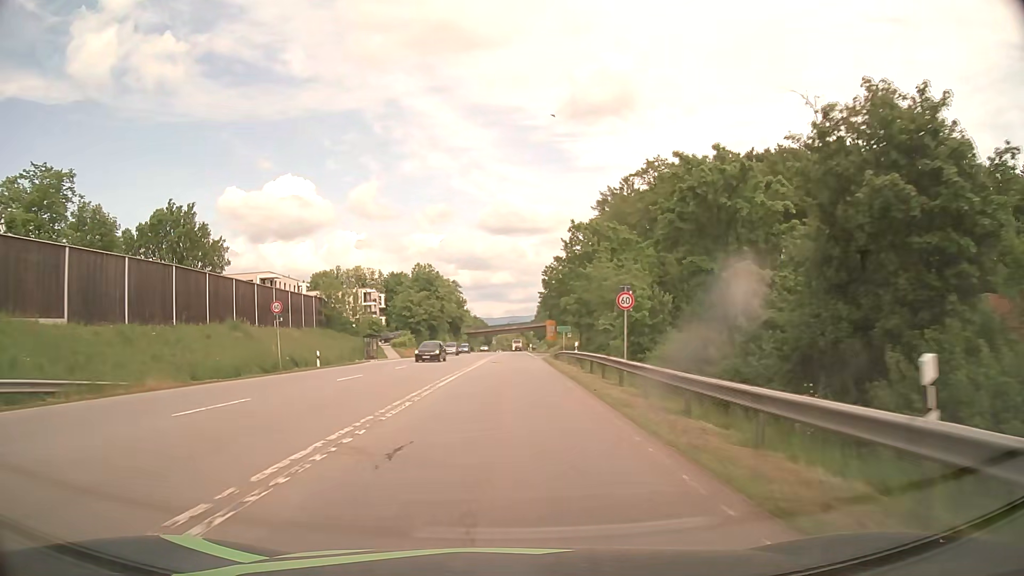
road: secondary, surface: asphalt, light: Day
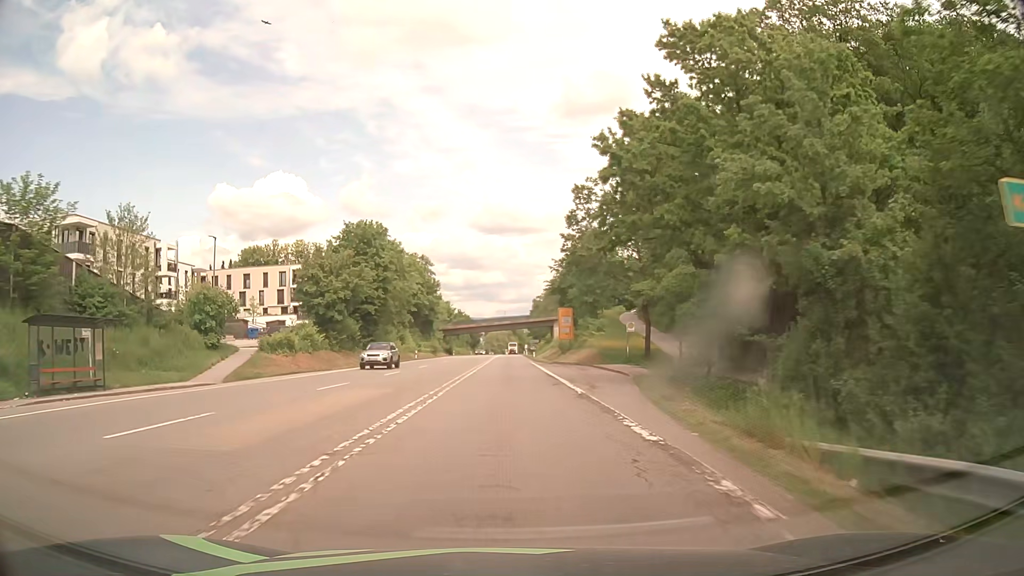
(+0.6, +48.6) m; +1°
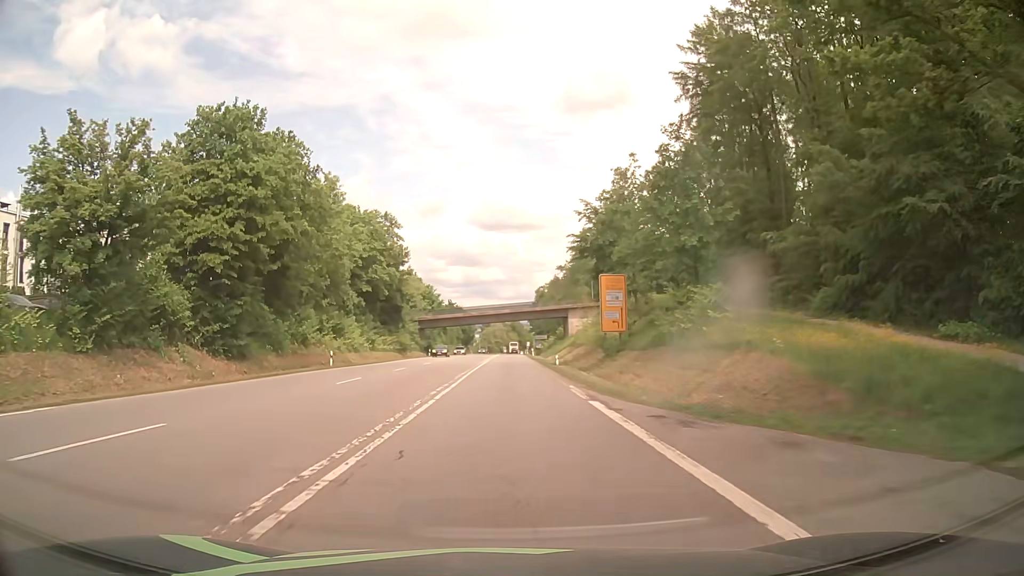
(0.0, +37.4) m; 0°
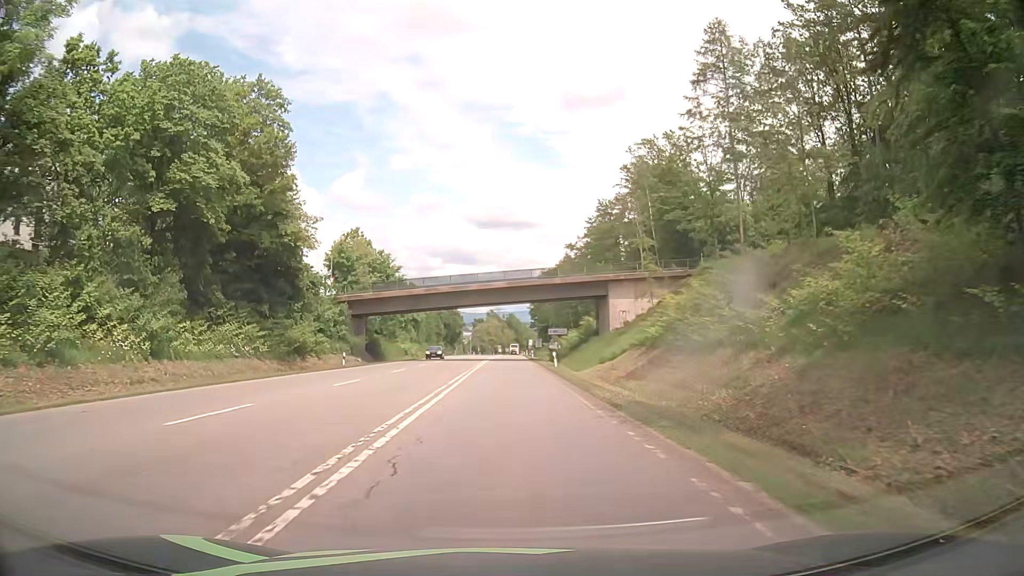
(-0.2, +46.1) m; 0°
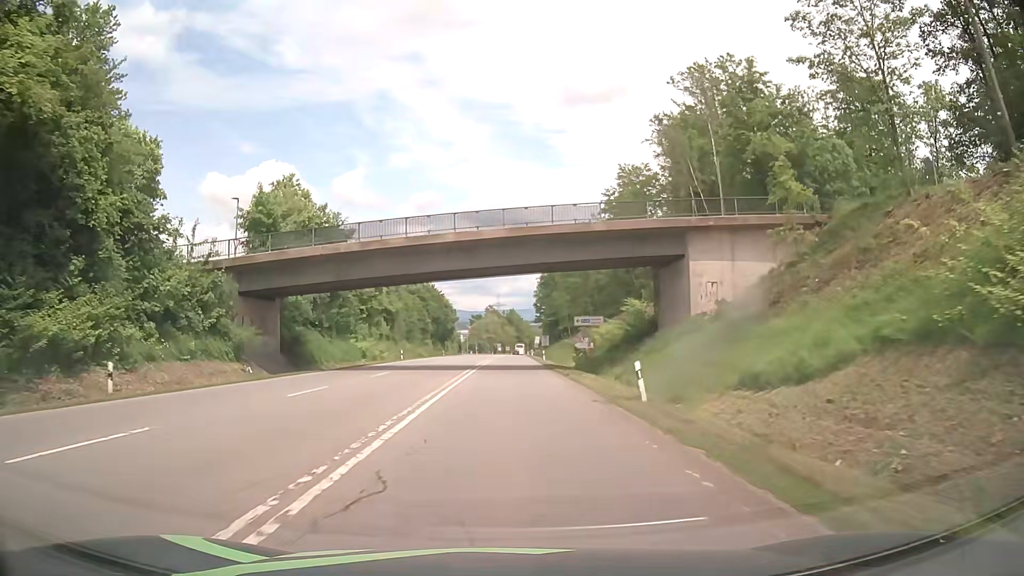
(+0.1, +27.6) m; +1°
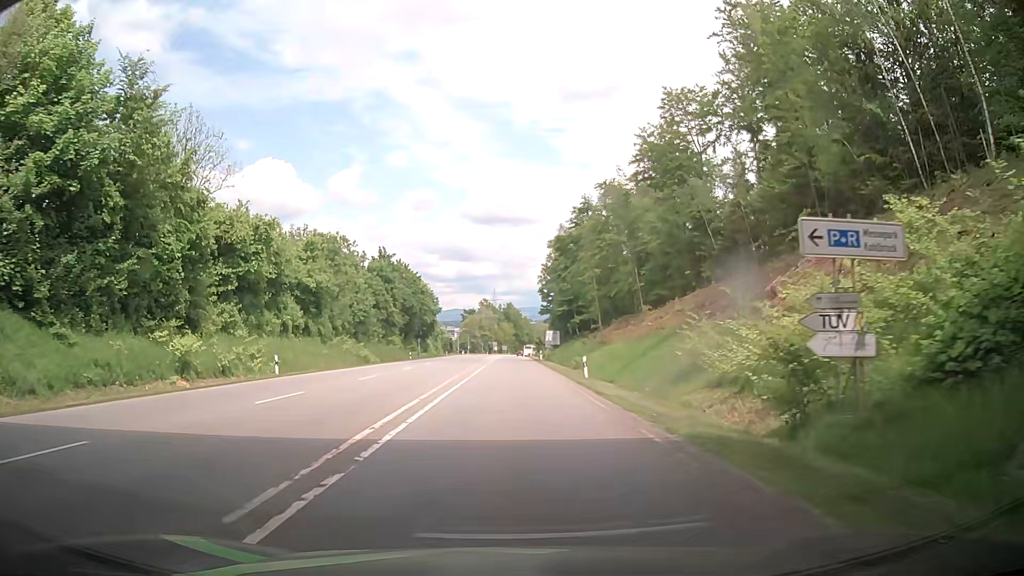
(-0.2, +36.7) m; -1°
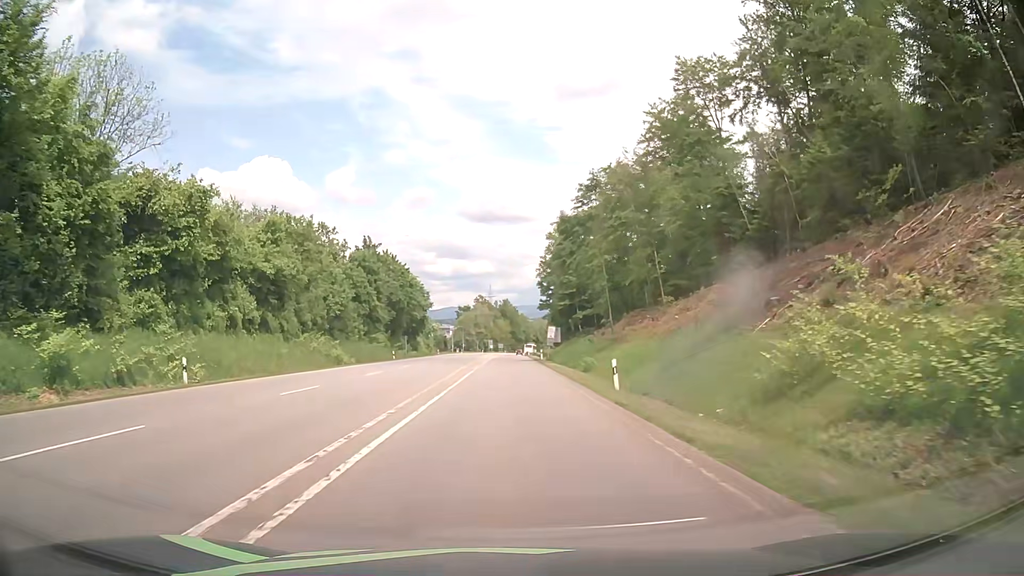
(+0.1, +9.2) m; 0°
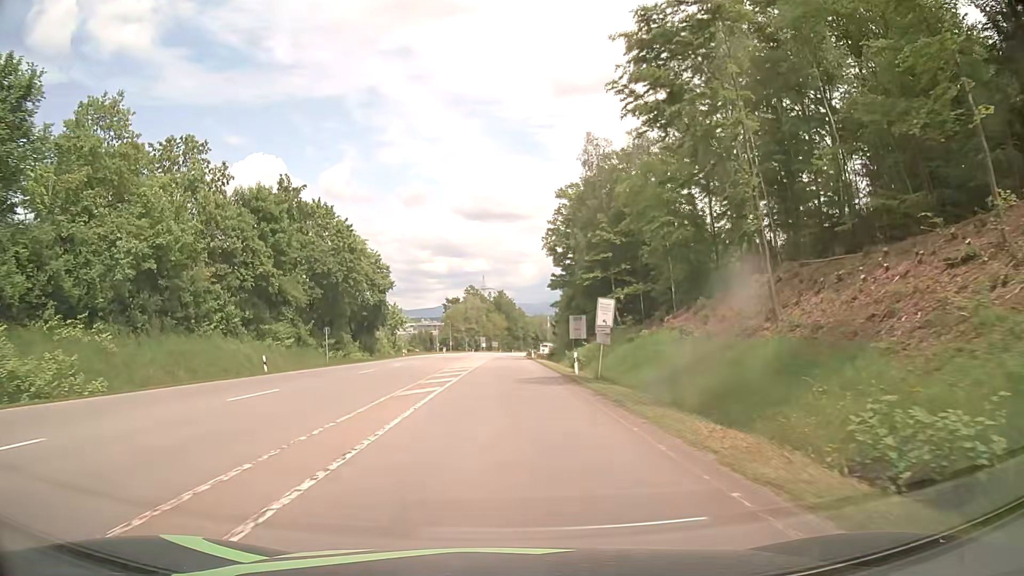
(+0.4, +36.8) m; +1°
(0, +10) (0, +20) (0, +30) (0, +40) (0, +50) (0, +60) (0, +70) (+1, +80) (+1, +90) (+1, +100) m
